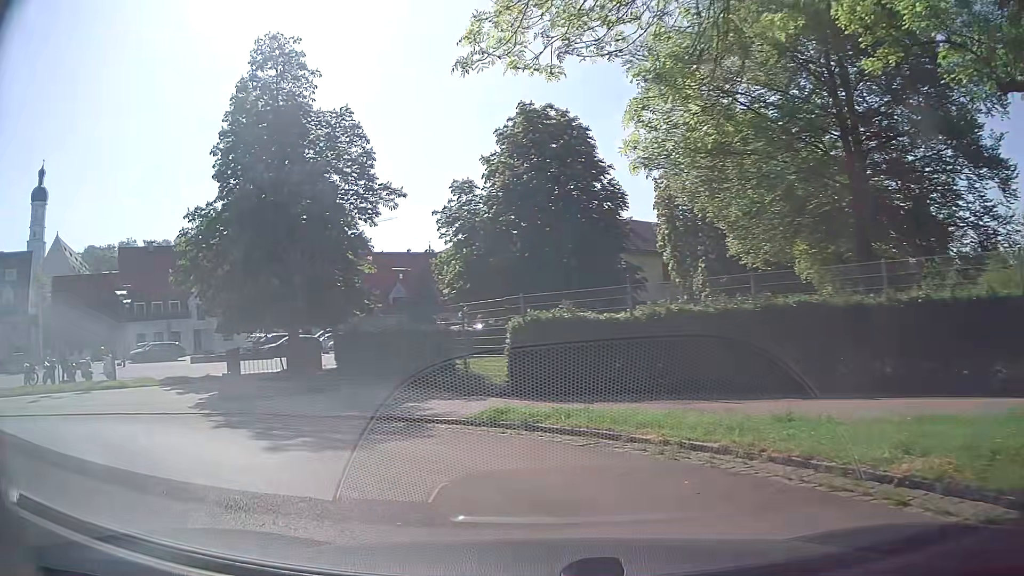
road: residential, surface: asphalt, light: Day
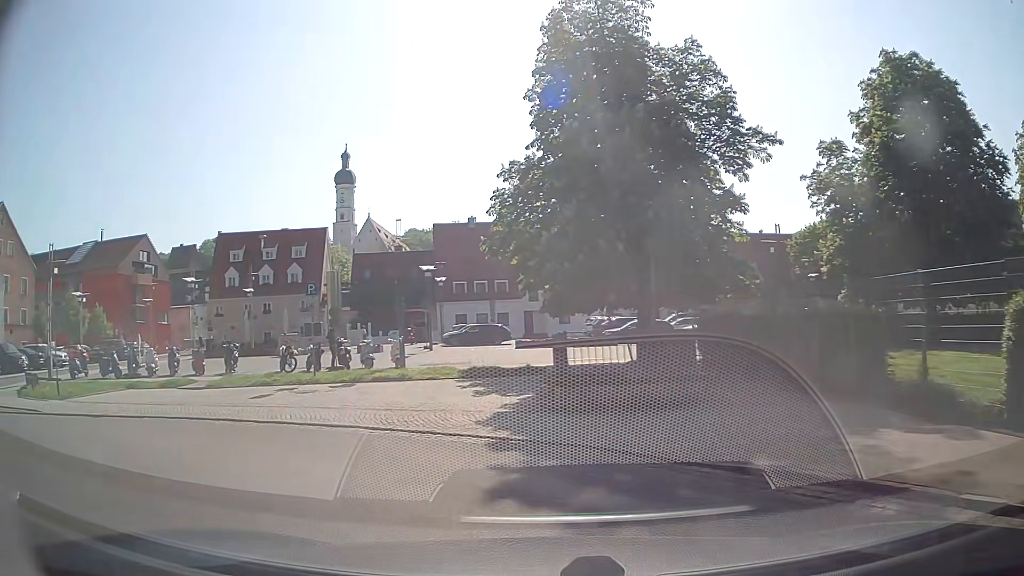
(-1.8, +6.1) m; -30°
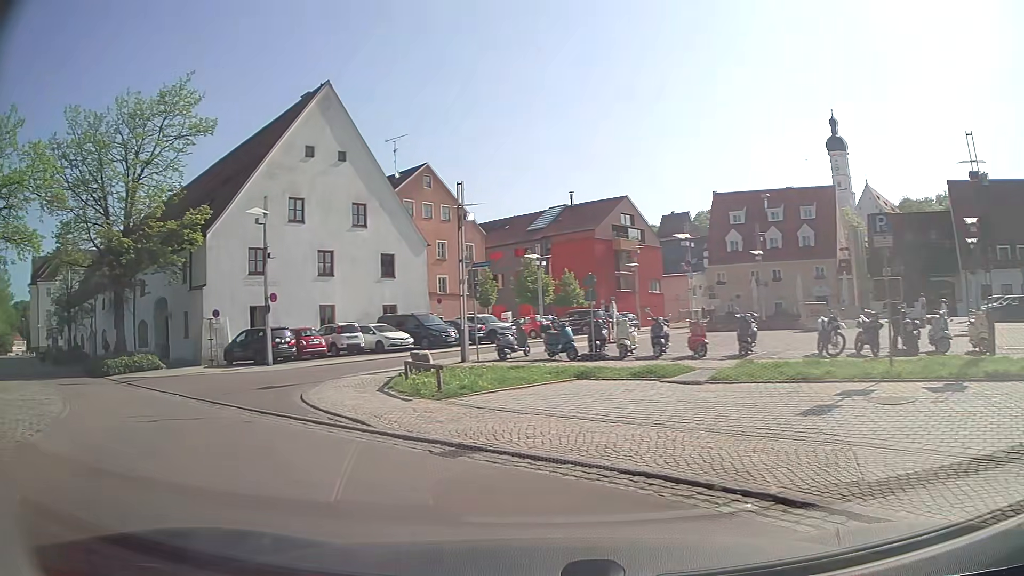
(-2.9, +8.0) m; -42°
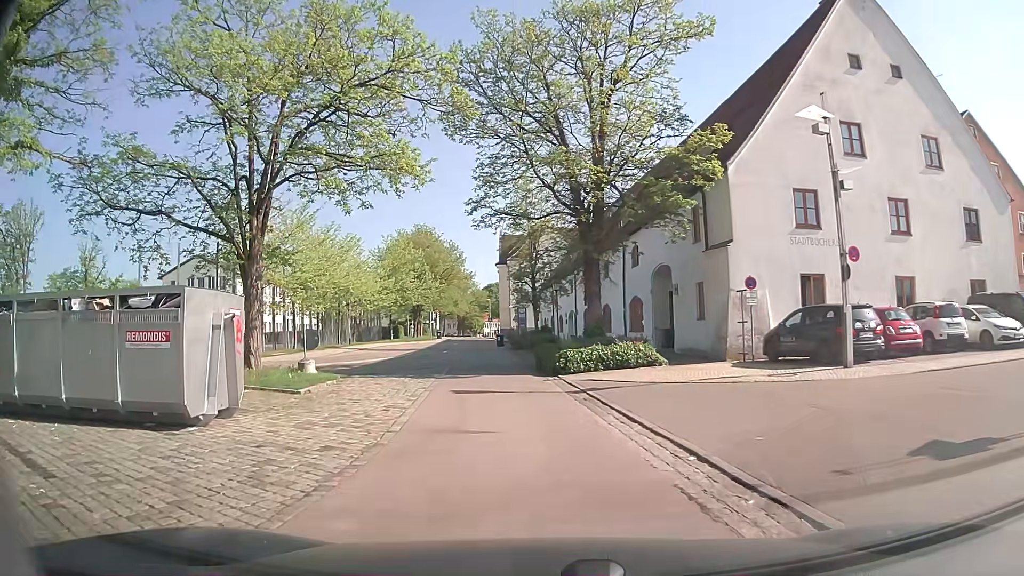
(-5.0, +10.5) m; -43°
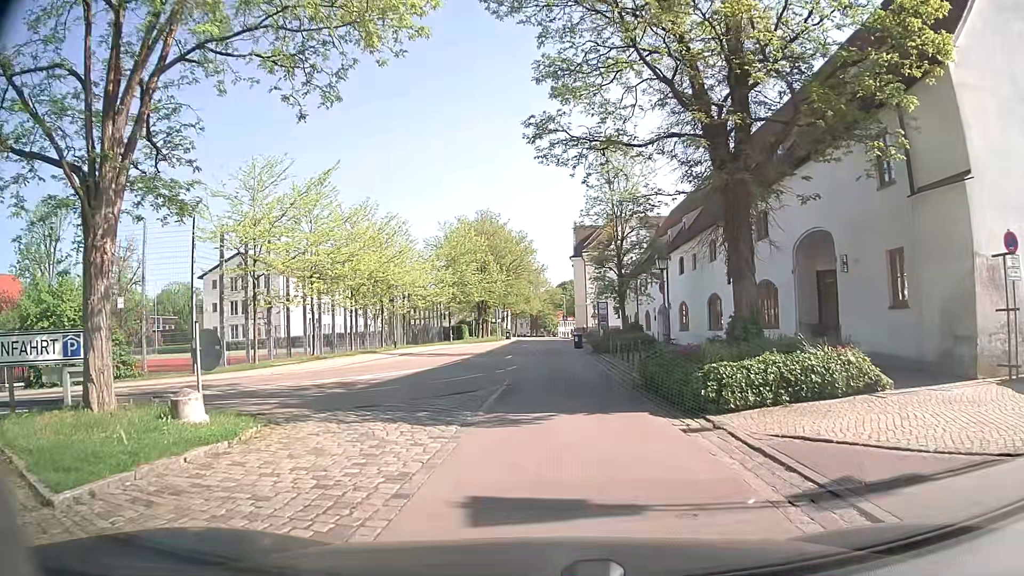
(-0.8, +10.1) m; -6°
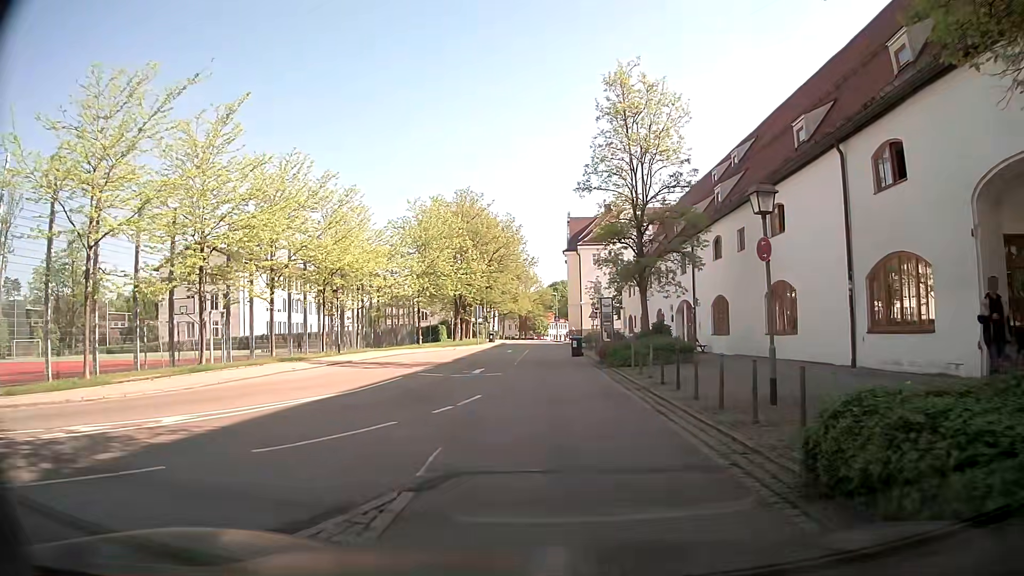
(-0.1, +11.4) m; +1°
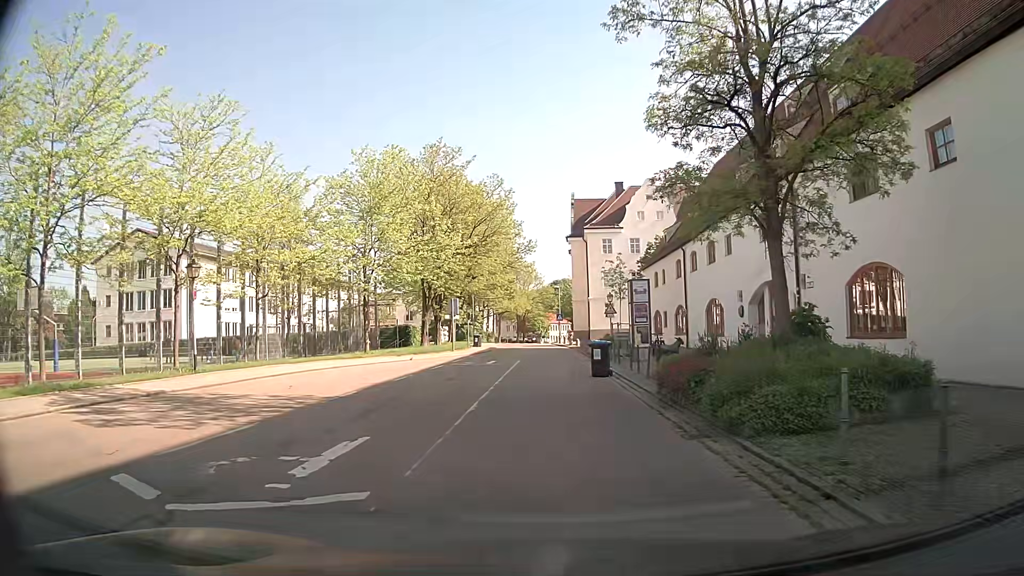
(-0.2, +16.1) m; -1°
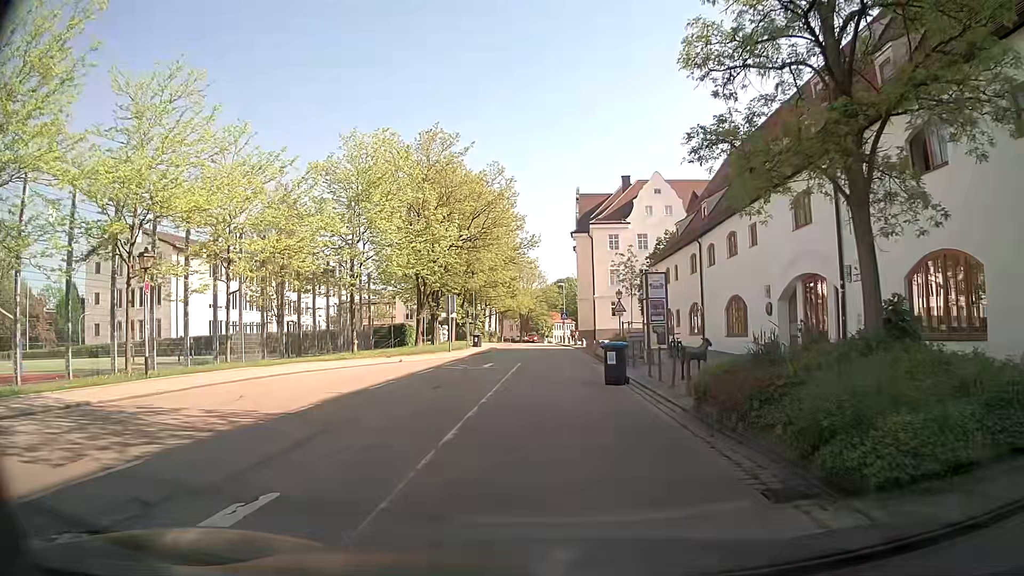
(0.0, +3.2) m; -1°
(0, +10) (0, +20) (+1, +30) (+1, +40) (+1, +50) (+1, +60) (0, +70) (0, +80) (+1, +90) (+1, +100) m
